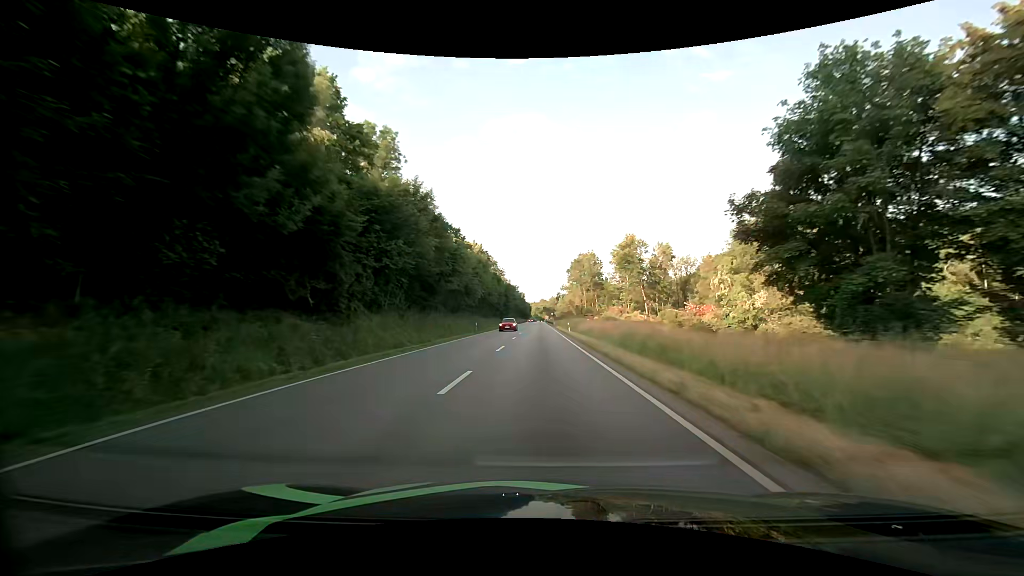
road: primary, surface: asphalt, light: Day
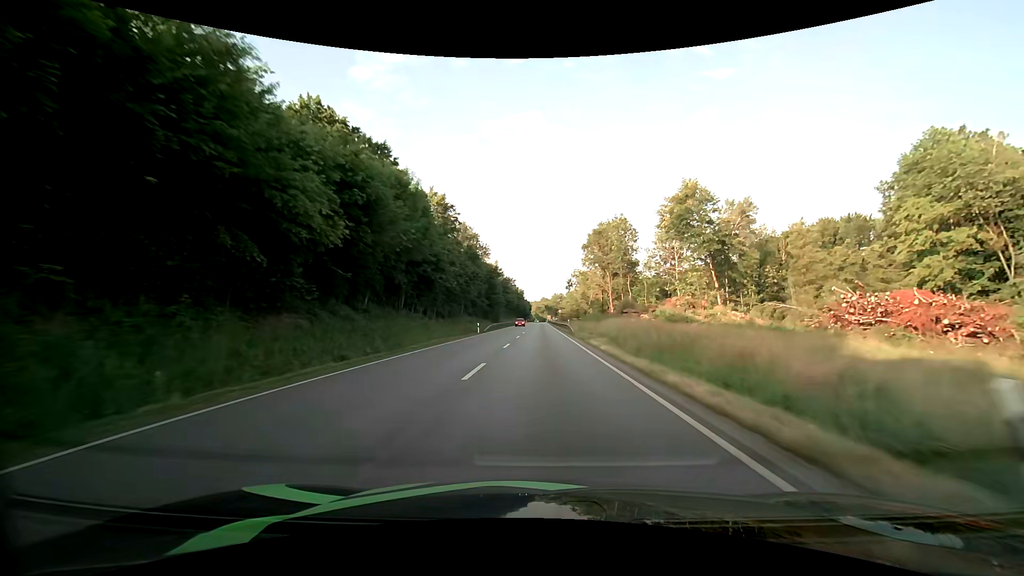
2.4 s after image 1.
(-0.1, +46.3) m; 0°
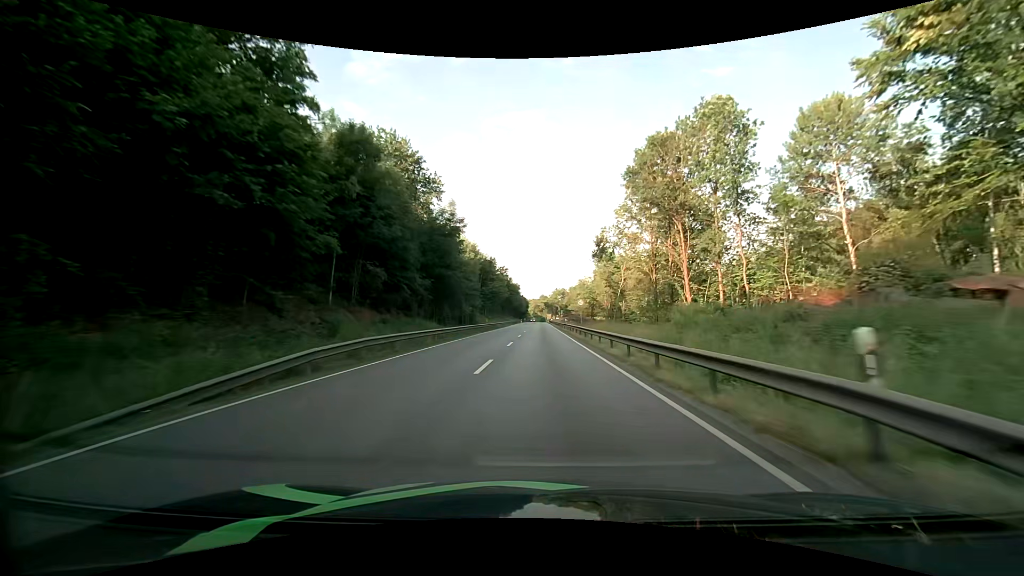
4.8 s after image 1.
(+0.2, +47.1) m; 0°
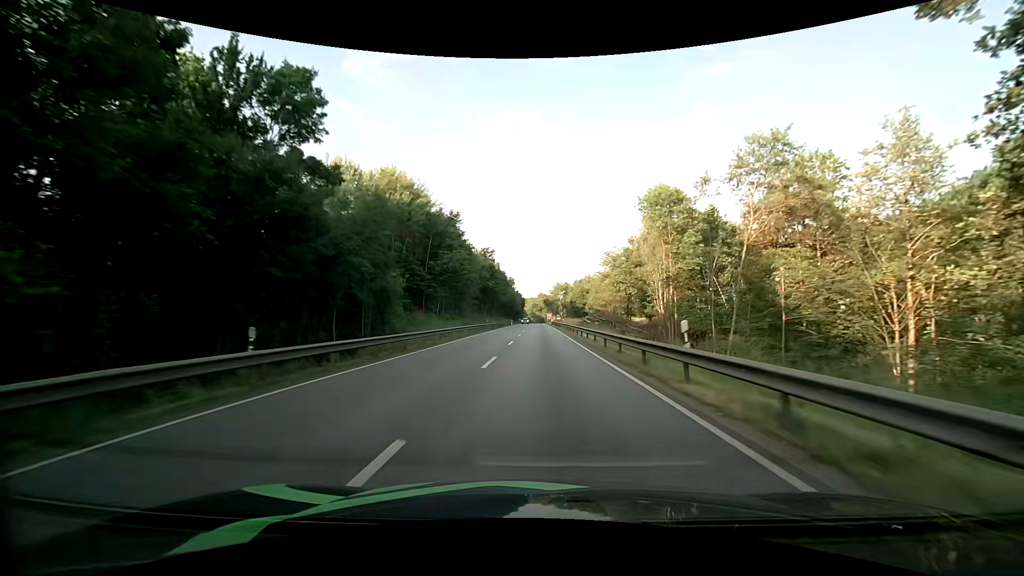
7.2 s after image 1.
(0.0, +46.8) m; 0°
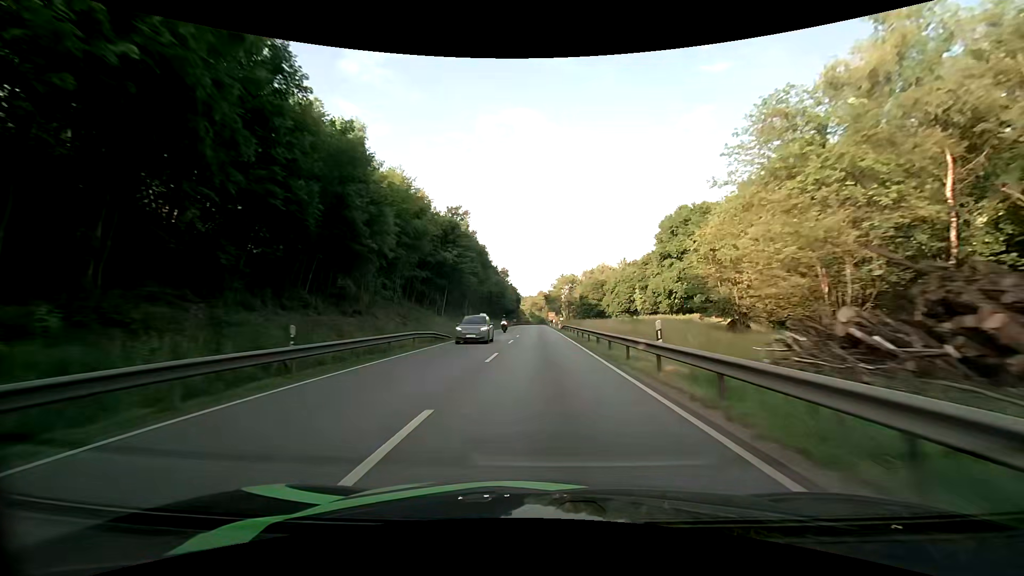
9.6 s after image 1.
(0.0, +46.5) m; 0°
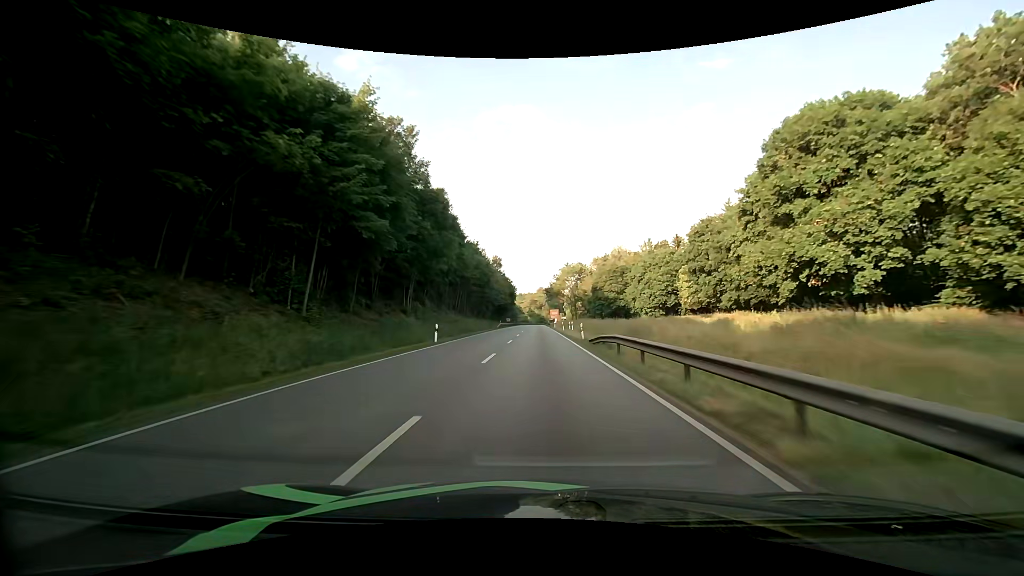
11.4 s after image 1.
(0.0, +34.8) m; 0°
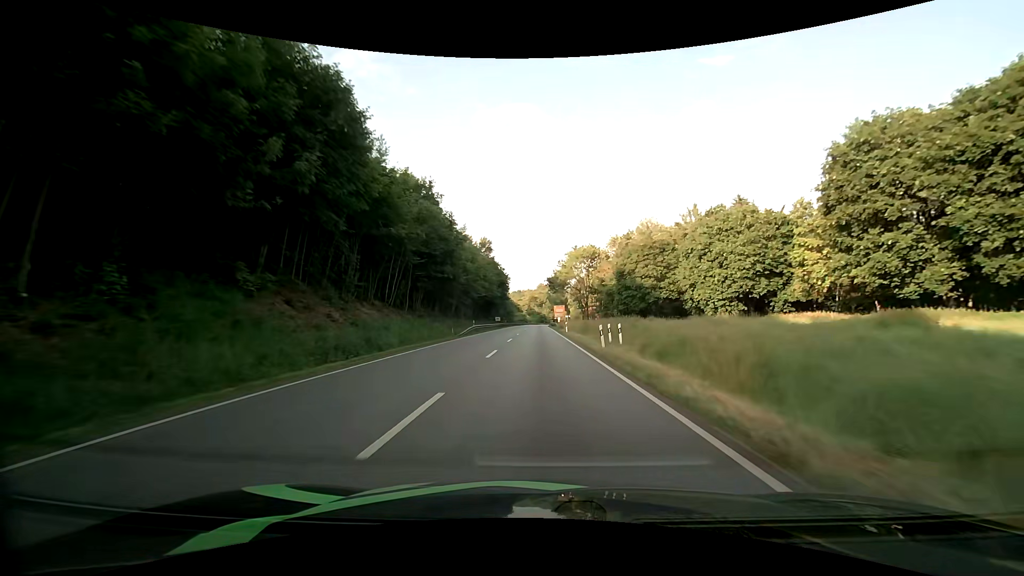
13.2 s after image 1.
(0.0, +34.5) m; 0°
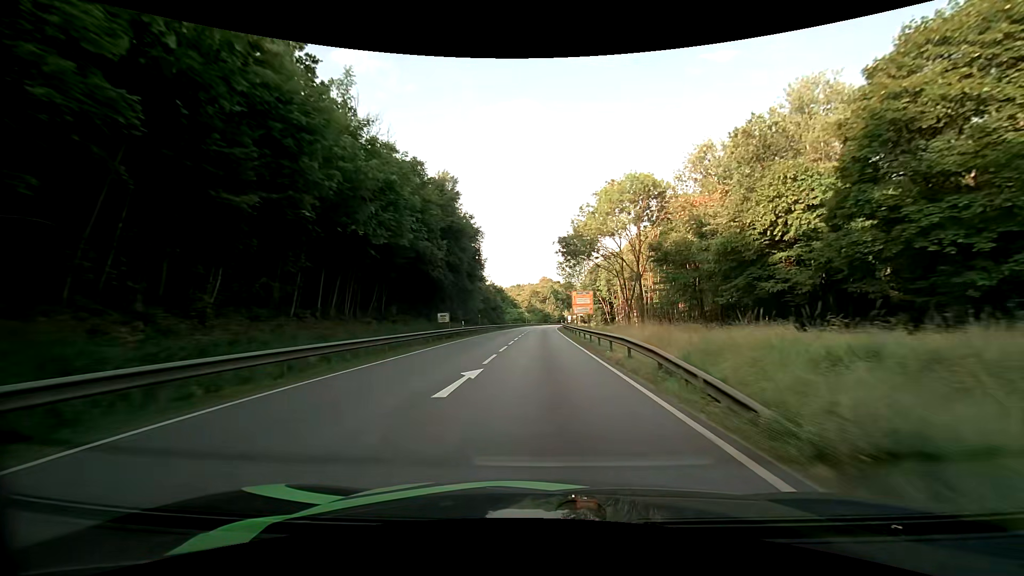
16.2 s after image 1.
(-0.3, +57.1) m; -1°
(0, +10) (0, +20) (0, +30) (0, +40) (0, +50) (0, +60) (+1, +70) (+1, +80) (+1, +90) (+1, +100) m
